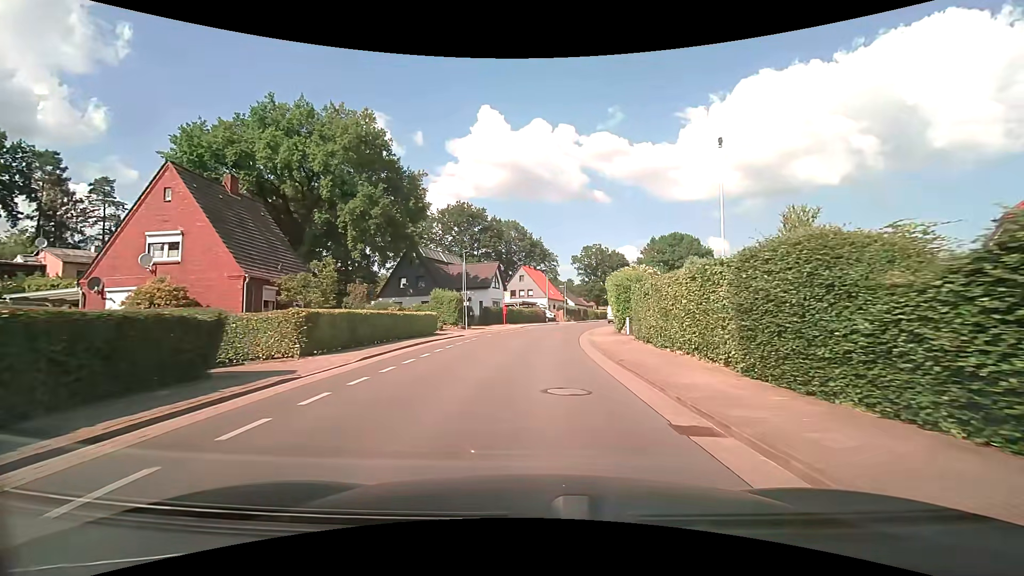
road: tertiary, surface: asphalt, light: Day
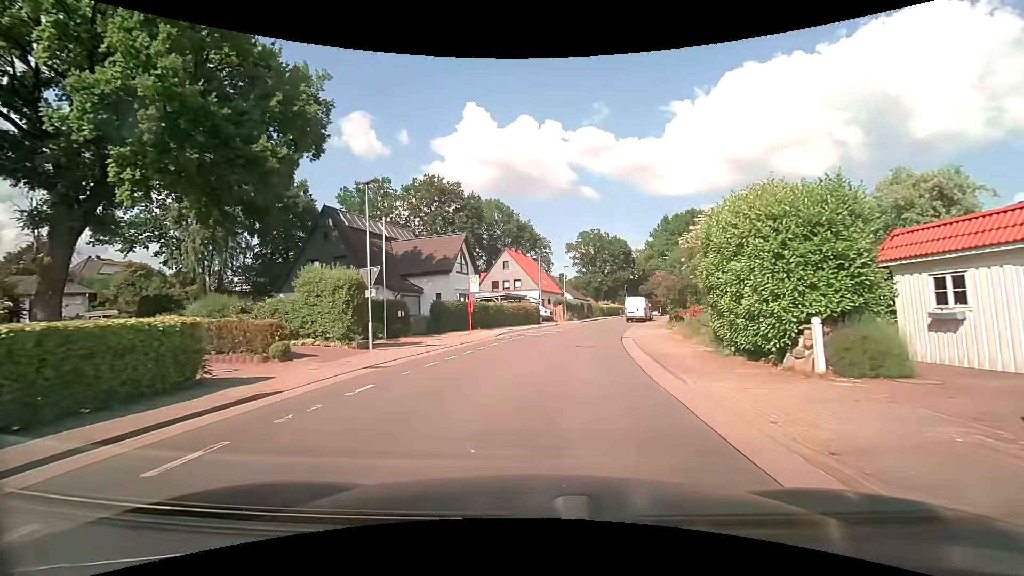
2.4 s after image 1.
(+0.3, +20.4) m; +1°
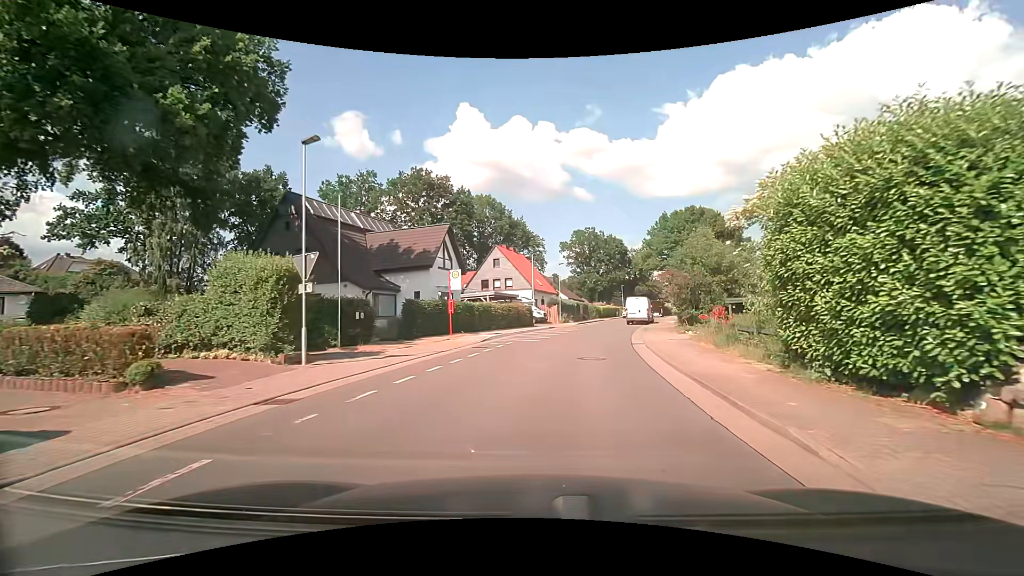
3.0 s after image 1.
(0.0, +4.4) m; +1°
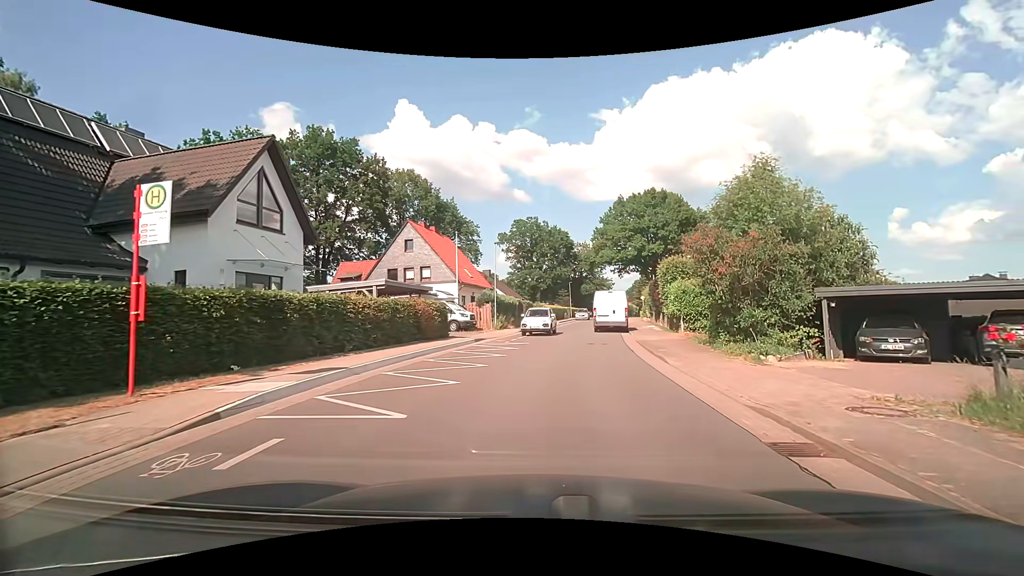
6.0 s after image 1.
(+0.8, +16.1) m; +6°
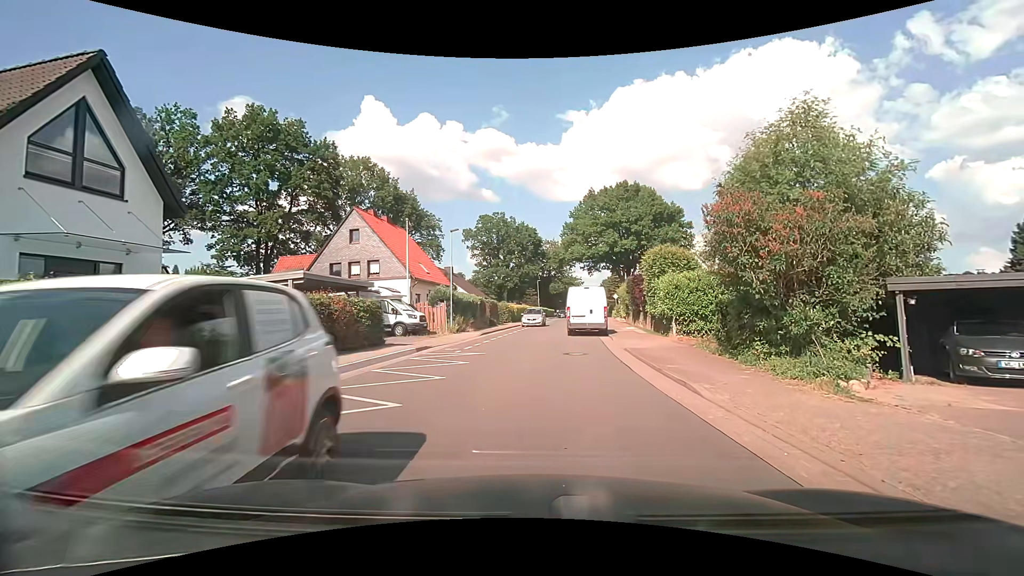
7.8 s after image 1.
(+0.2, +5.0) m; +5°
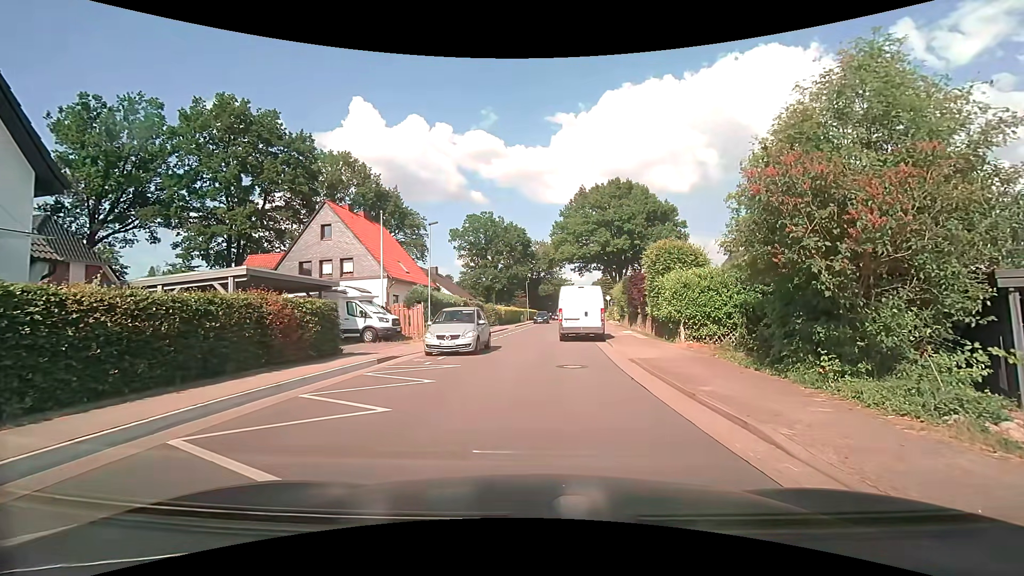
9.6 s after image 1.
(0.0, +3.0) m; +1°
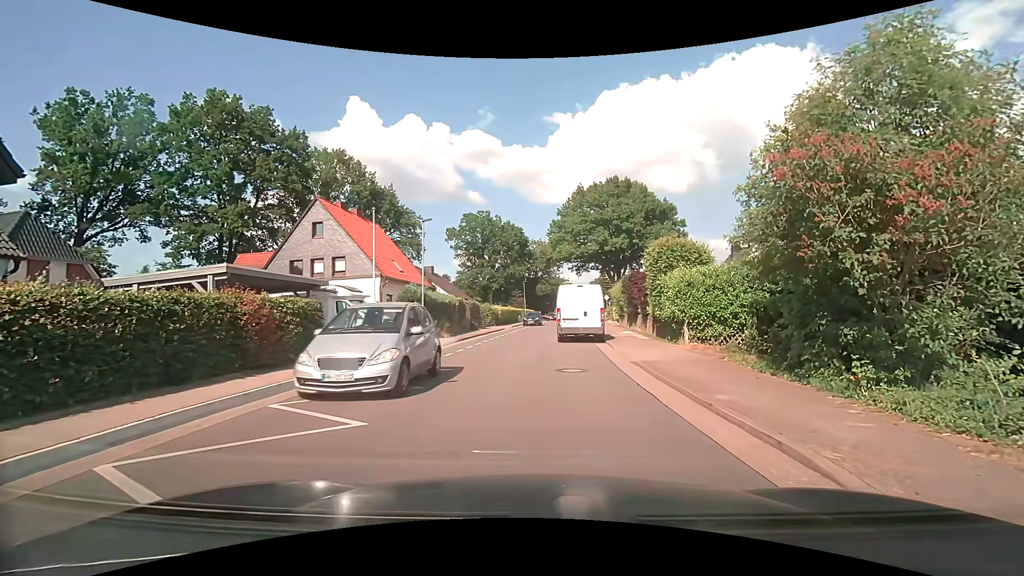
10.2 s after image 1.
(0.0, +0.9) m; +2°
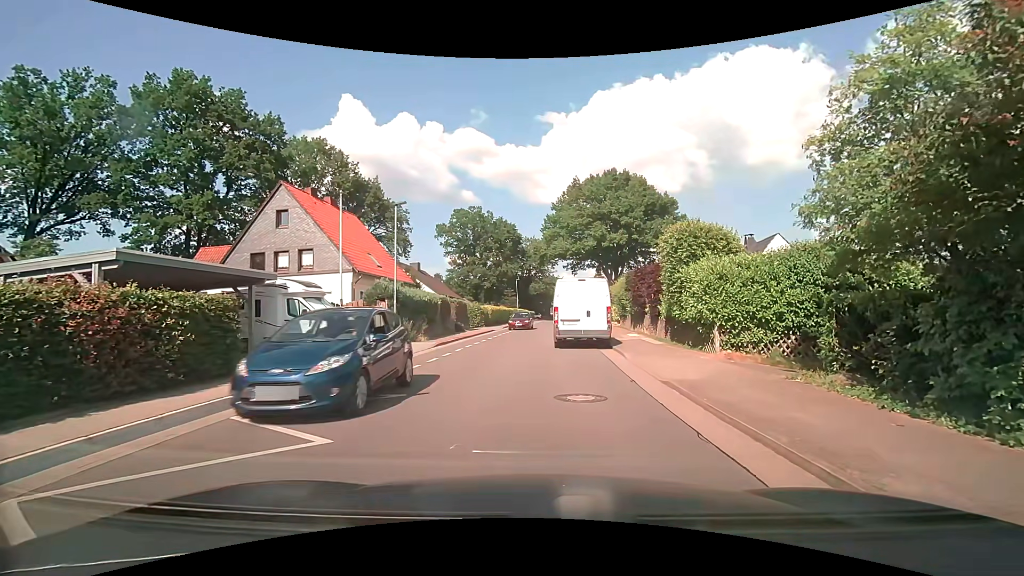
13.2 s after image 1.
(-0.1, +3.8) m; -2°
